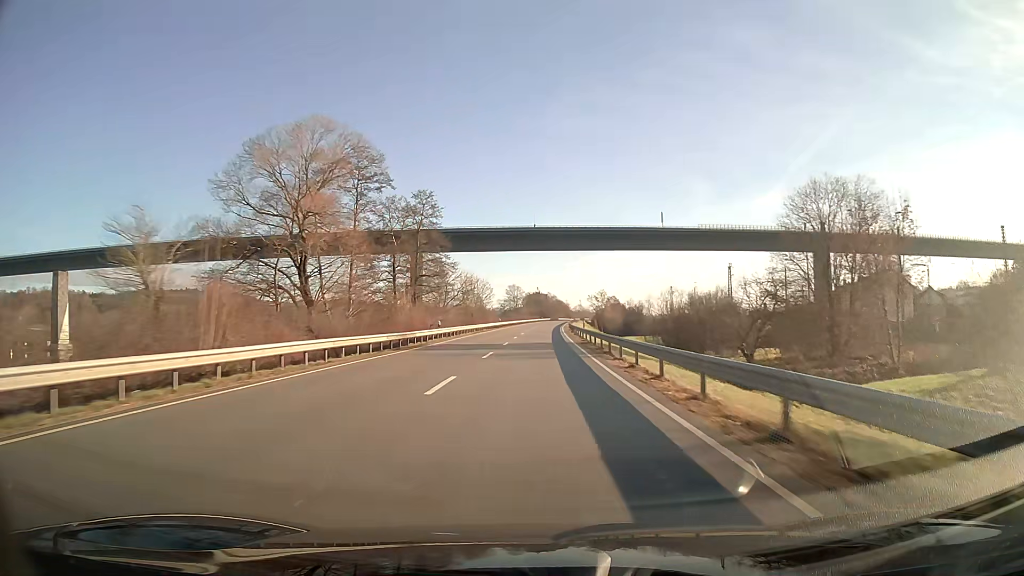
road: unclassified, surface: asphalt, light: Day
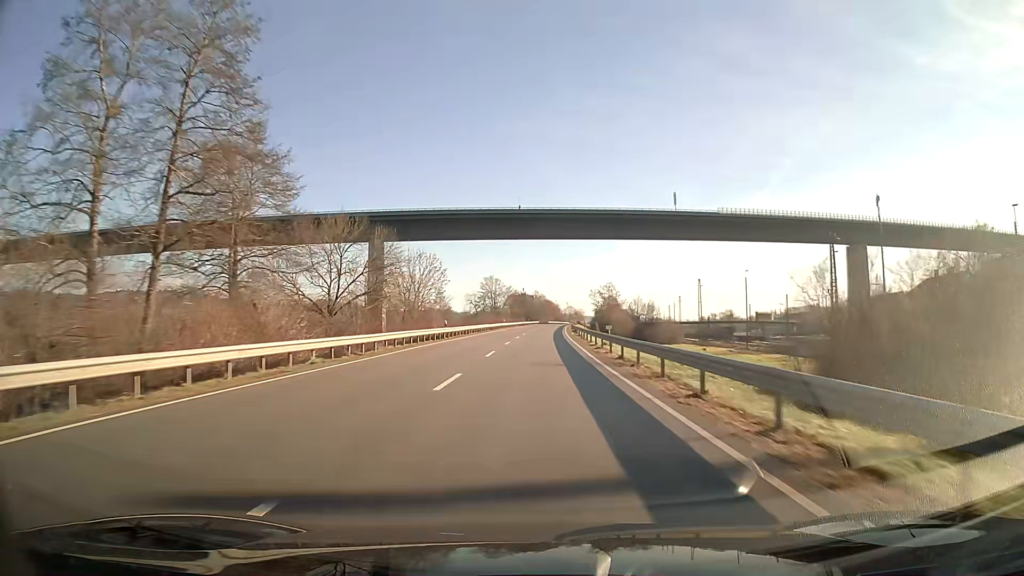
(+0.5, +47.8) m; +1°
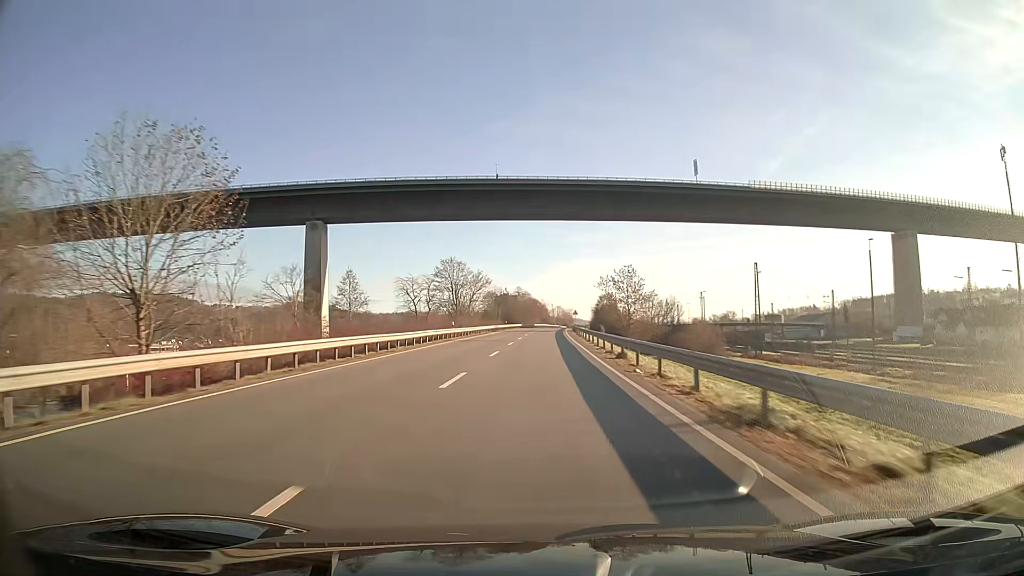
(+0.6, +47.8) m; +1°
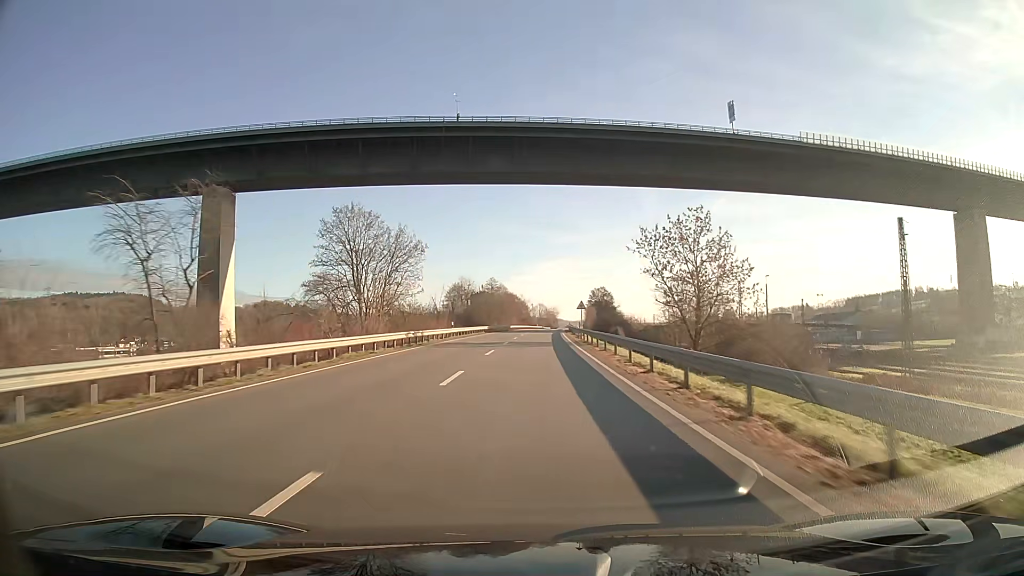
(+0.7, +47.8) m; +2°
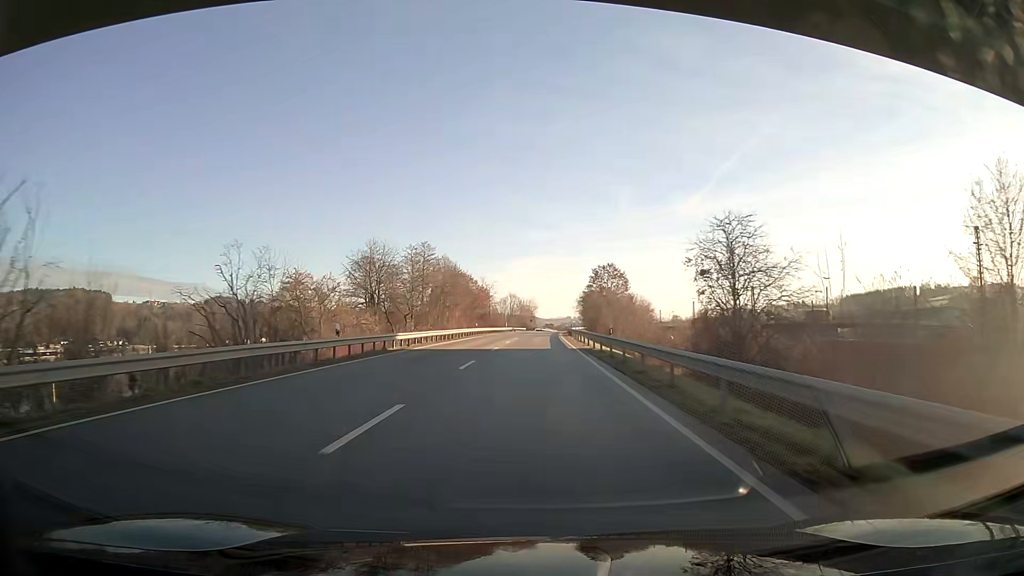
(+1.6, +79.7) m; +2°
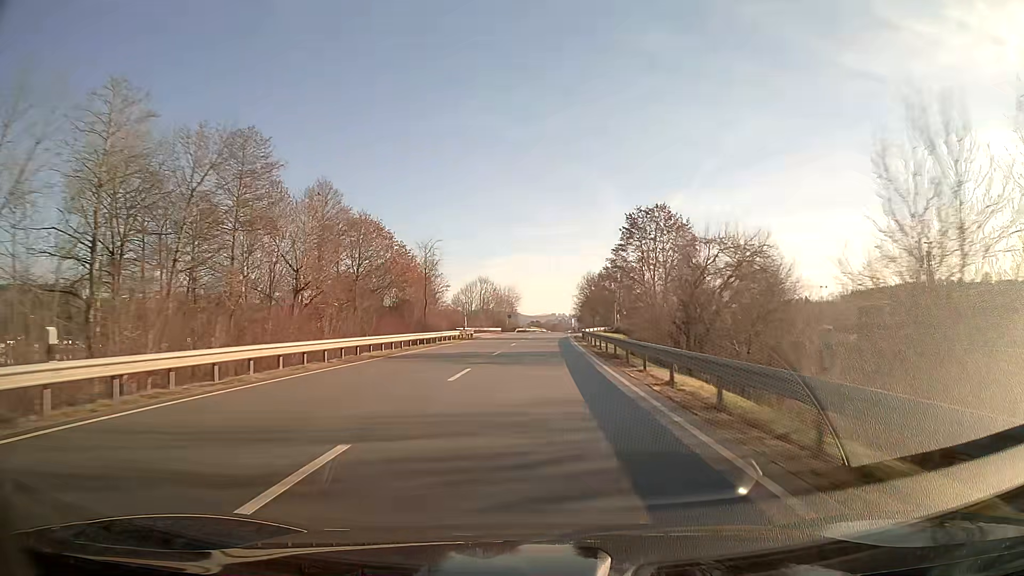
(+0.7, +64.0) m; +1°
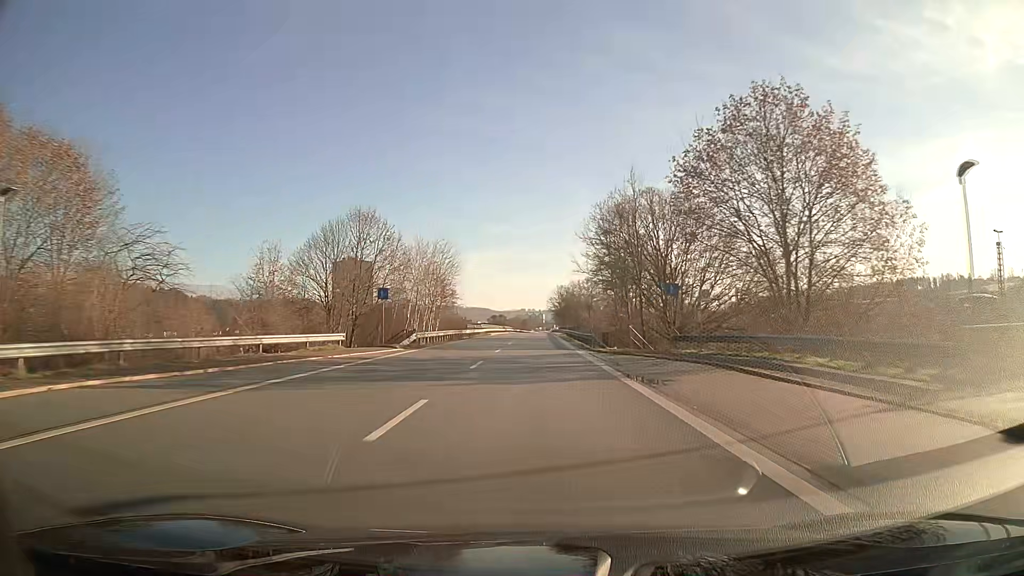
(+2.0, +80.2) m; +3°
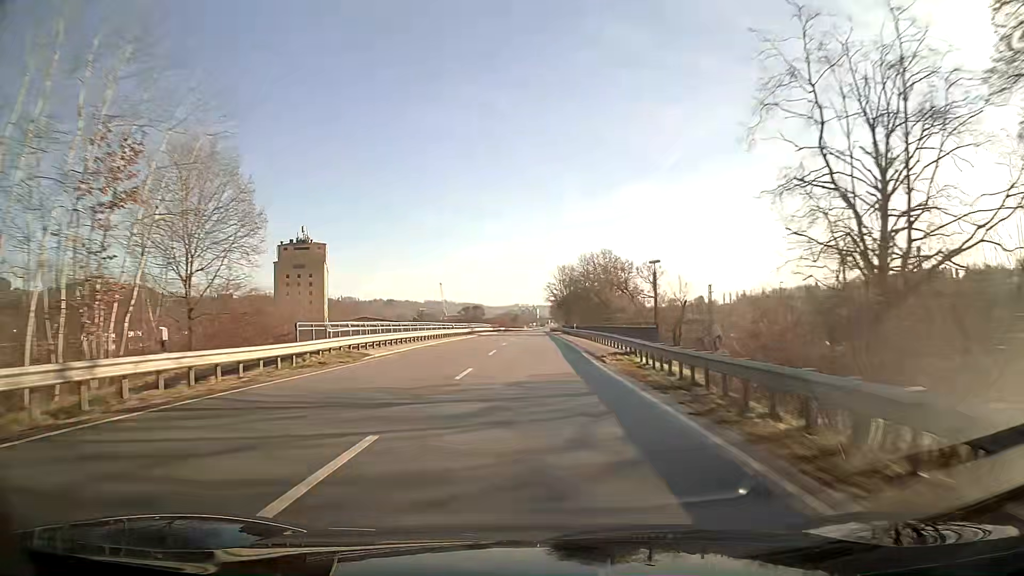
(+0.3, +64.1) m; +1°
